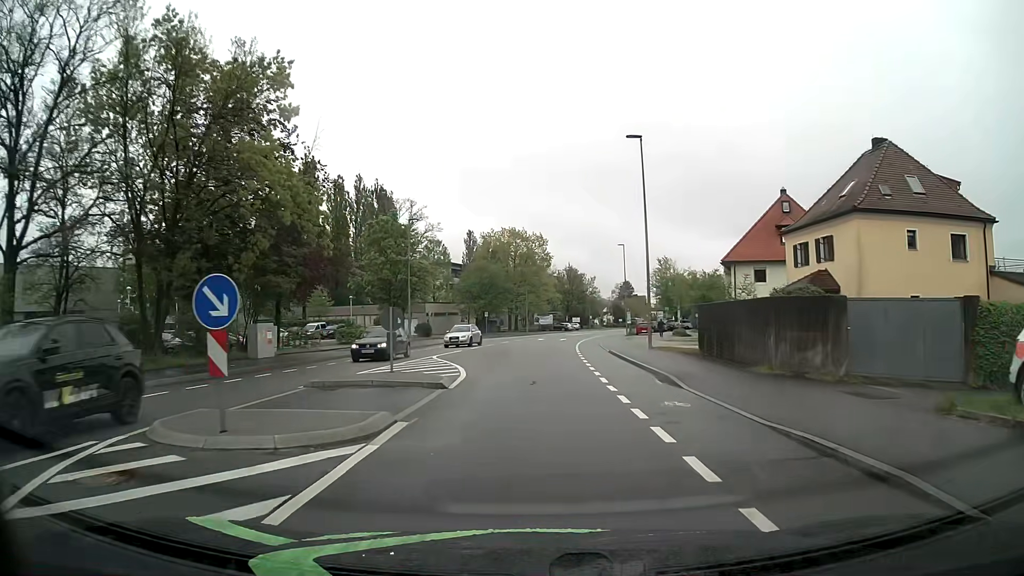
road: tertiary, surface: asphalt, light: Day
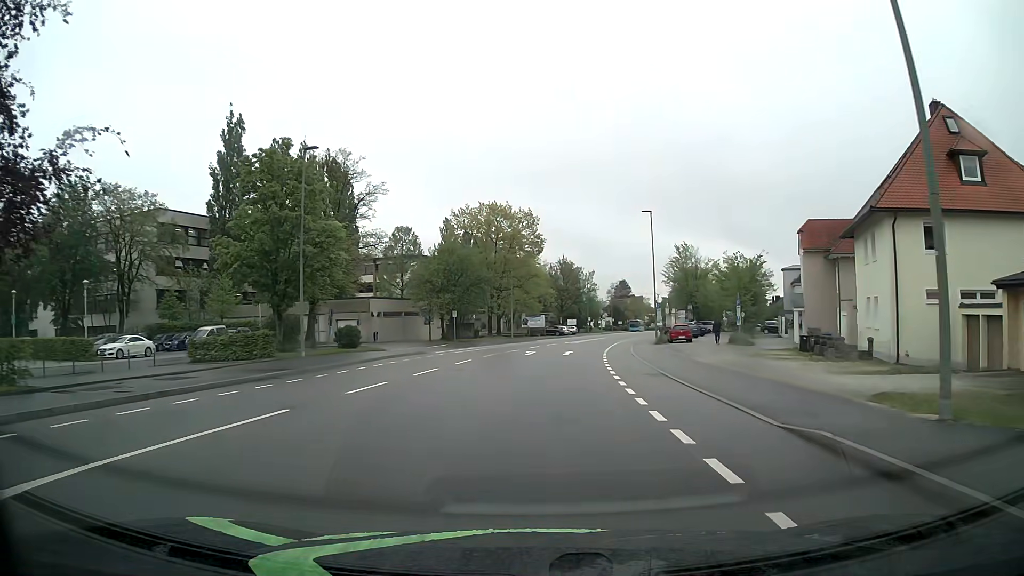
(-0.1, +24.3) m; 0°
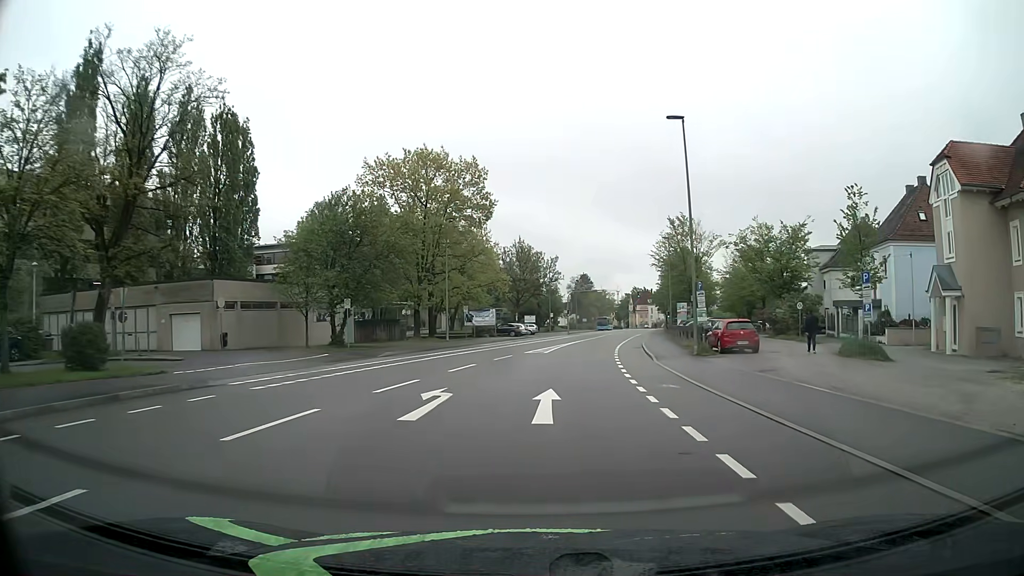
(+0.6, +24.1) m; +4°
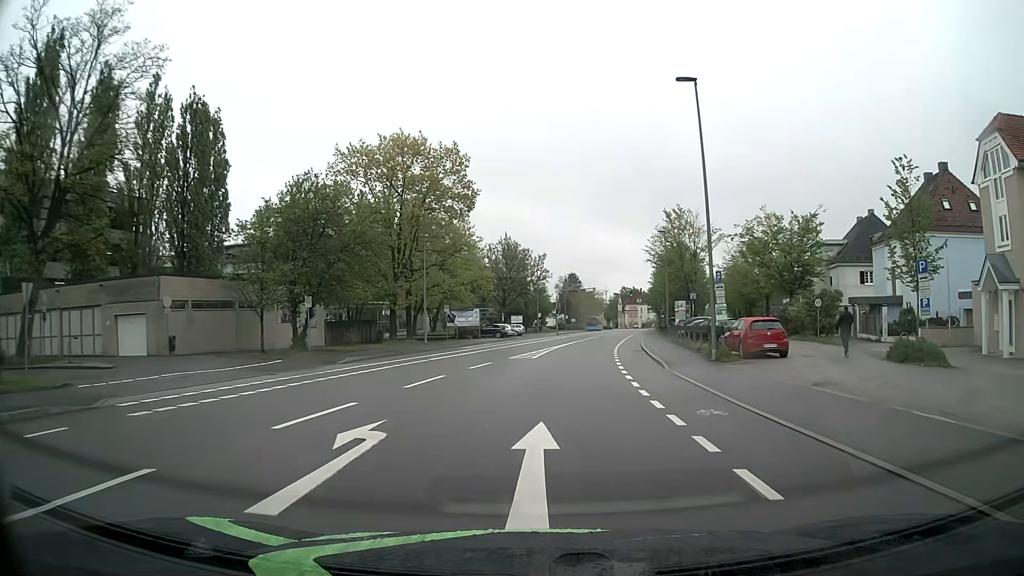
(+0.1, +4.9) m; +1°
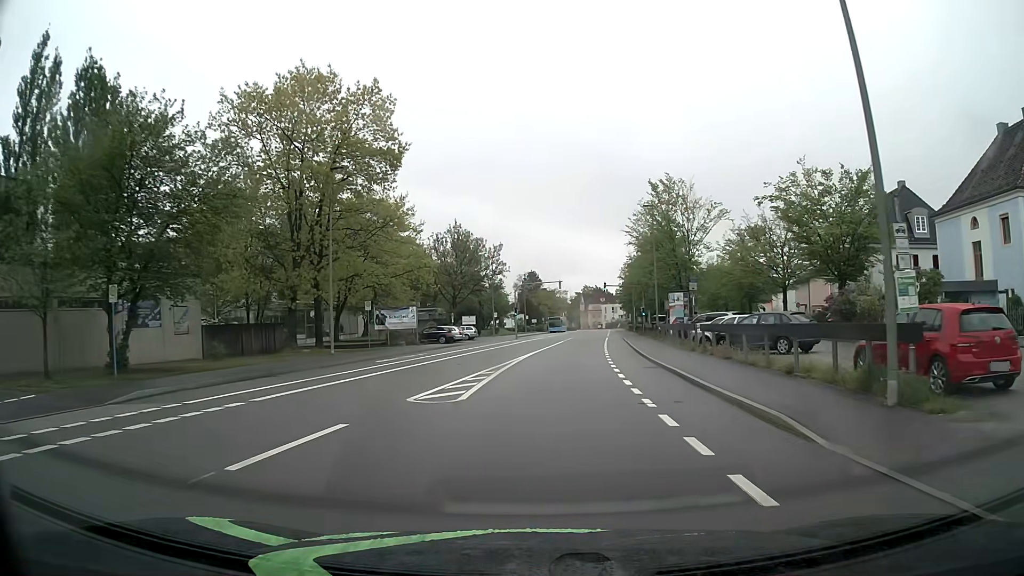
(+0.5, +14.5) m; +4°
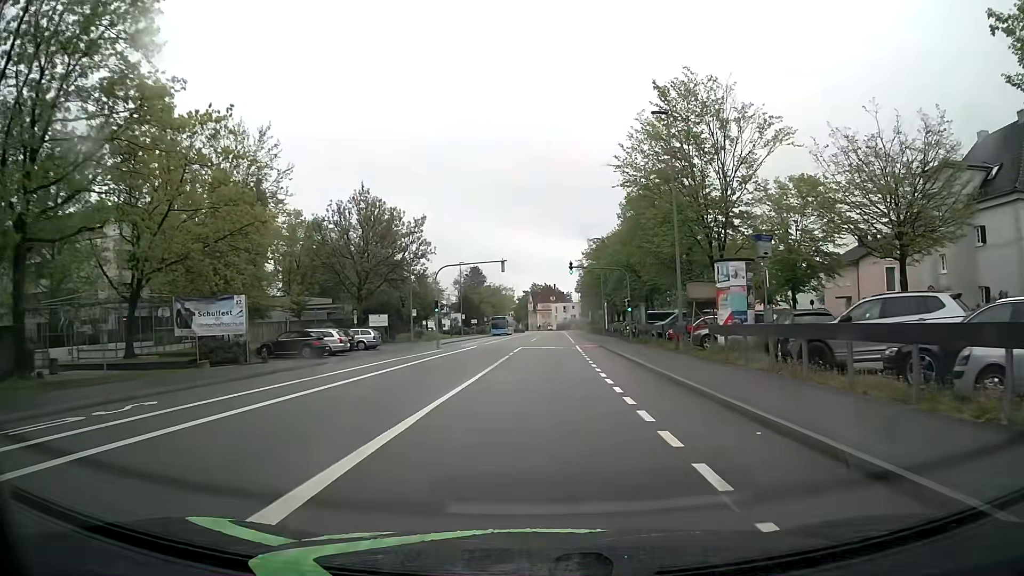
(+0.9, +24.0) m; +4°
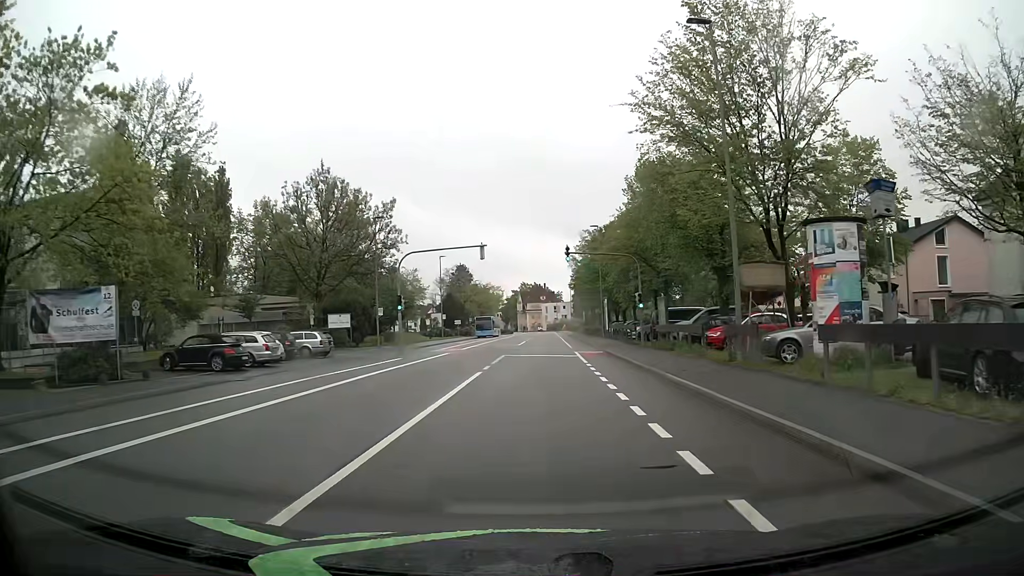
(+0.1, +9.6) m; +1°
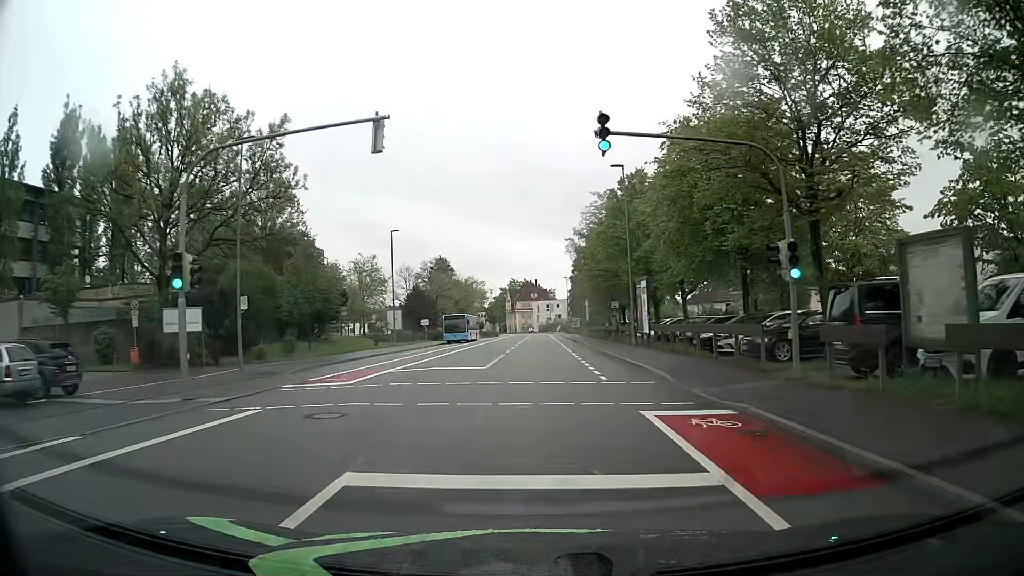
(+0.1, +23.9) m; +1°
(0, +10) (0, +20) (0, +30) (0, +40) (0, +50) (0, +60) (0, +70) (0, +80) (0, +90) (+1, +100) m
